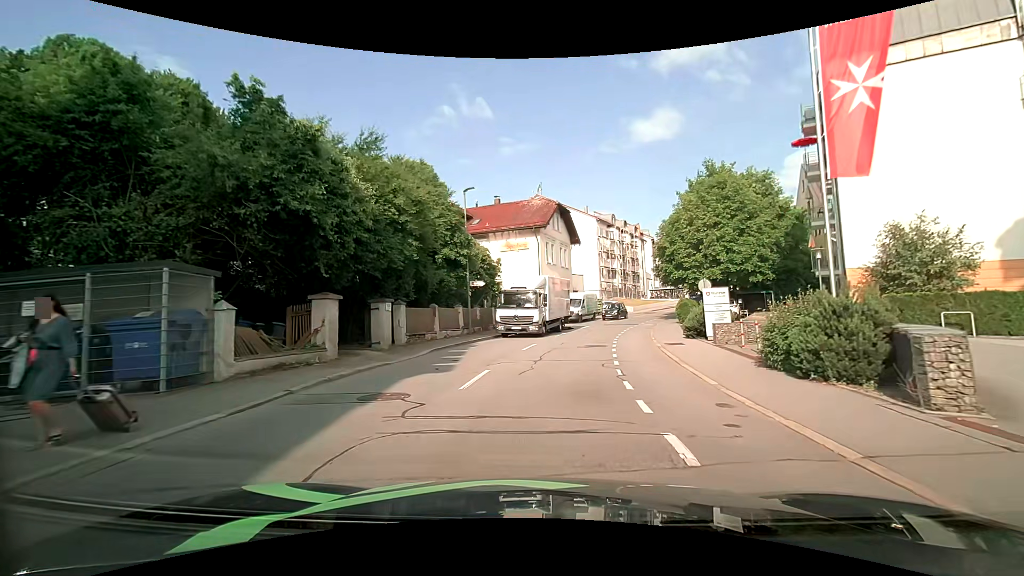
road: tertiary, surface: asphalt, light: Day
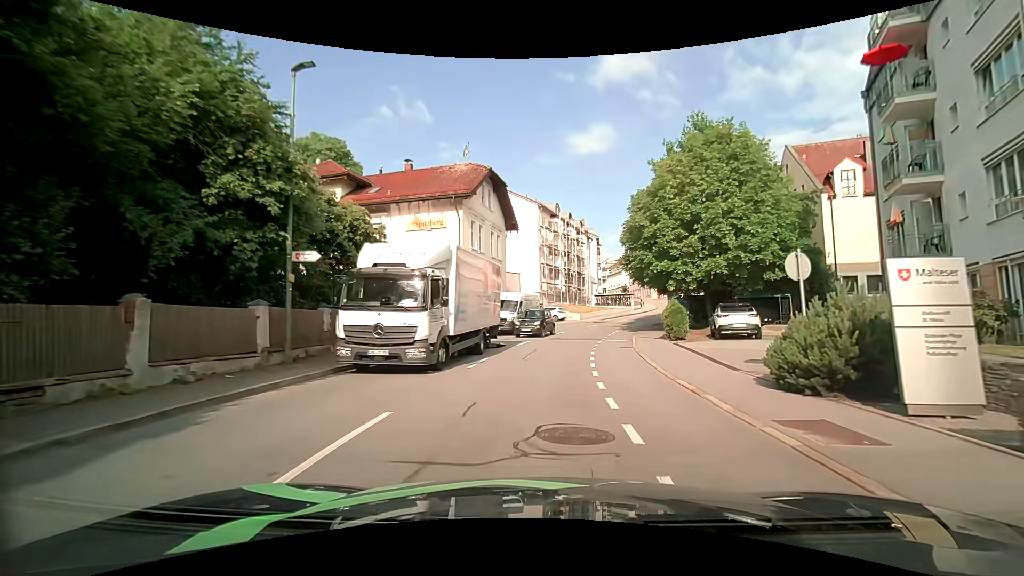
(+0.7, +13.8) m; +7°
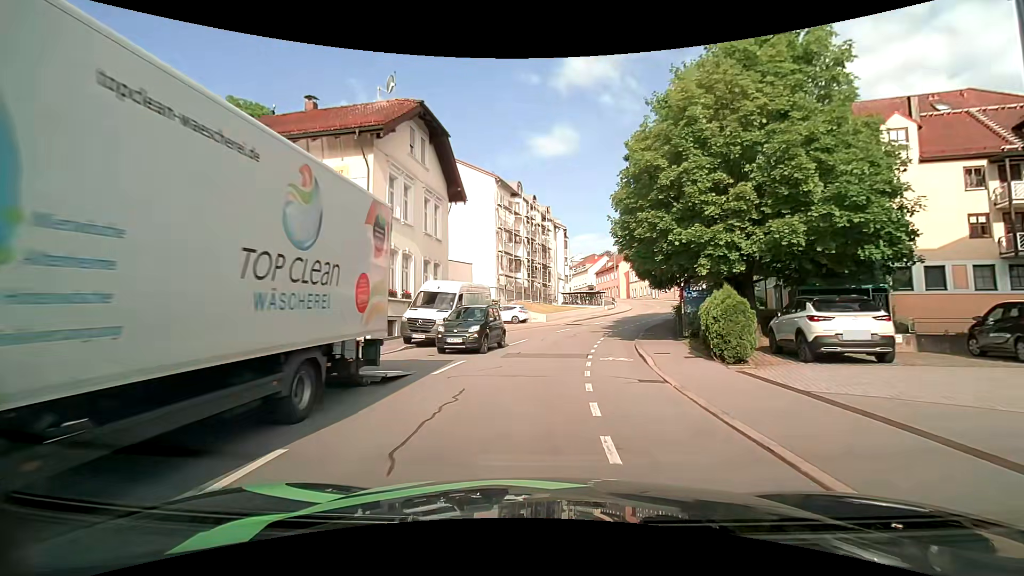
(+0.4, +10.9) m; +5°
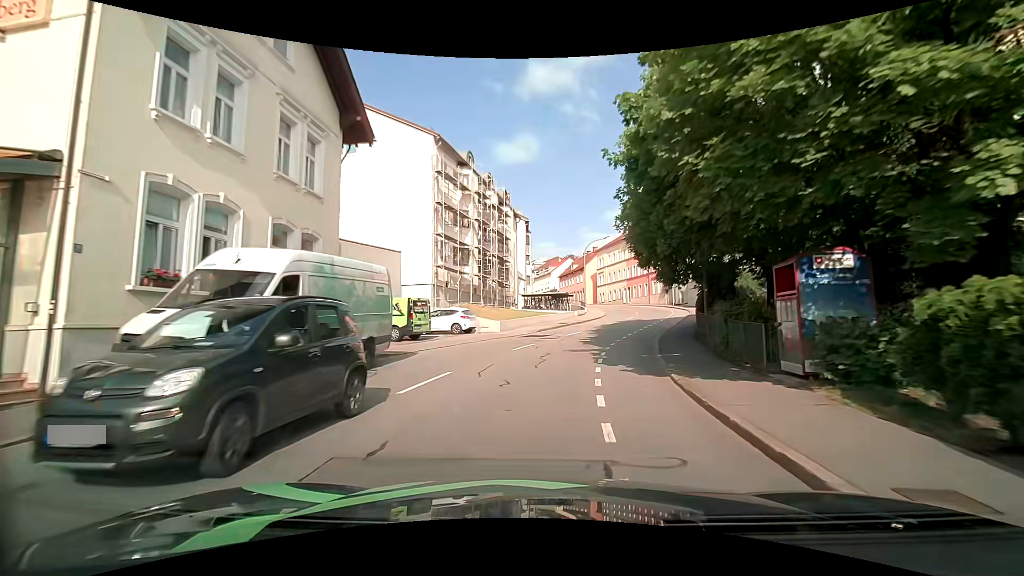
(+0.3, +11.4) m; +4°
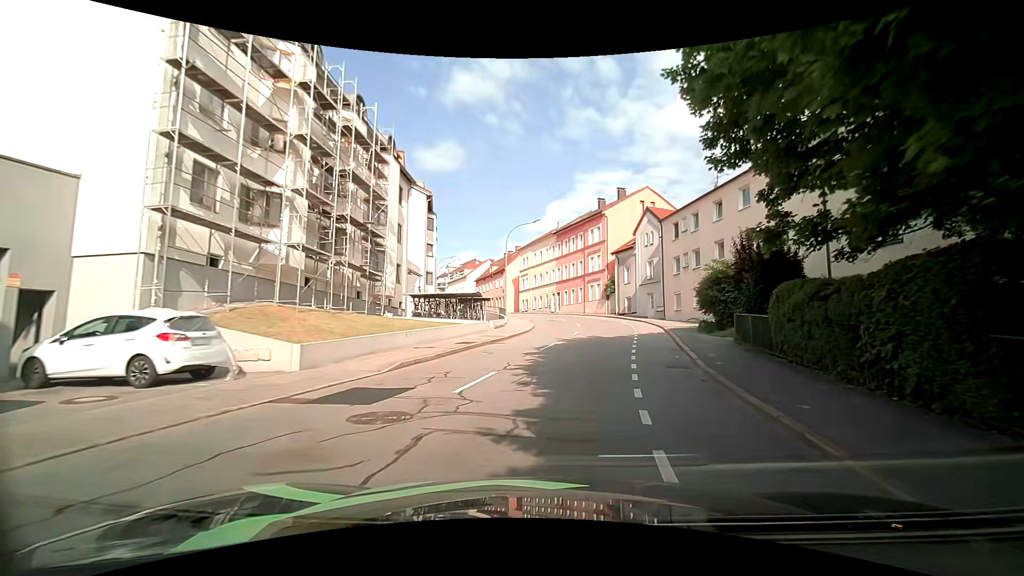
(+1.2, +17.2) m; +8°
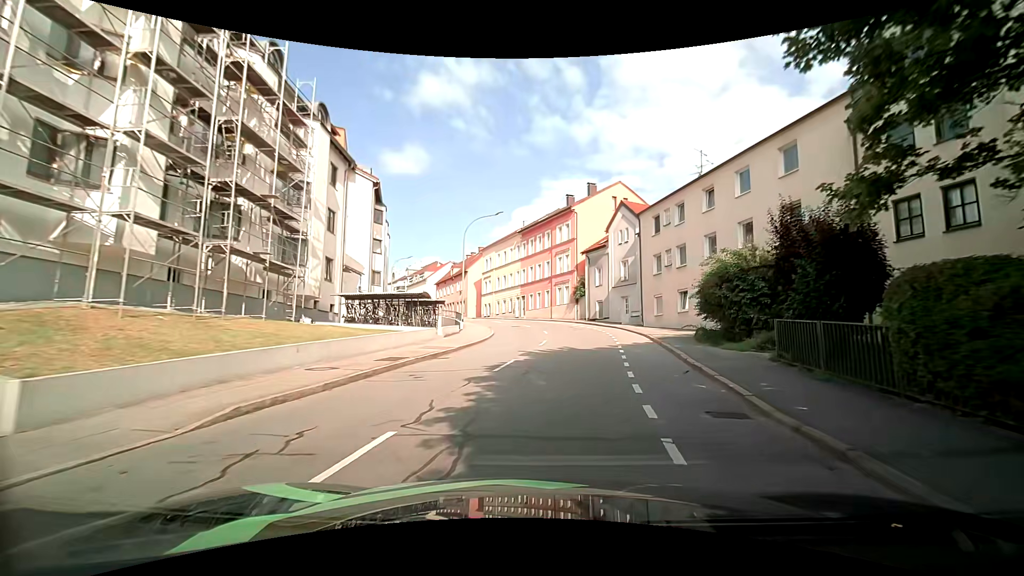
(+0.3, +5.6) m; +5°
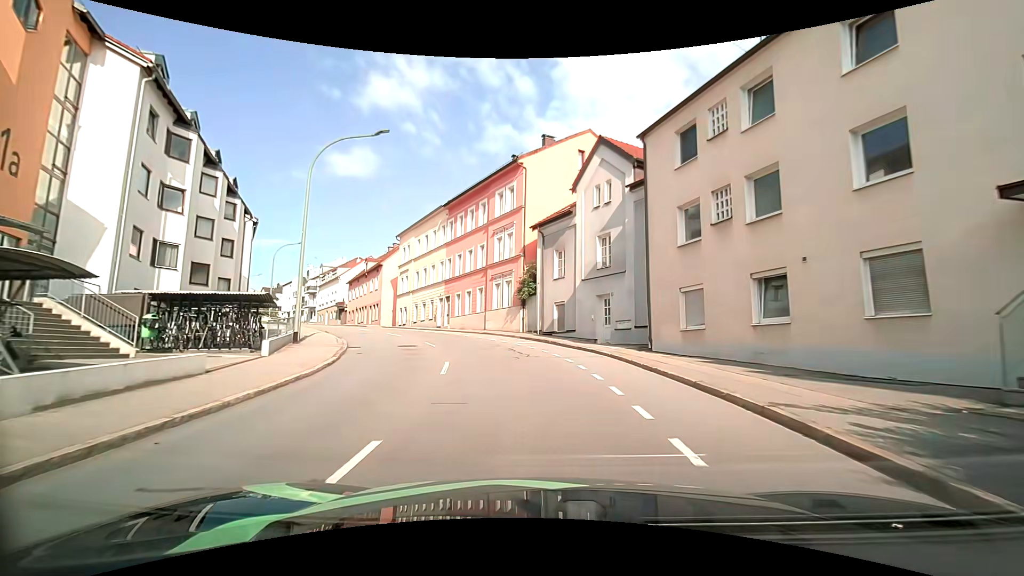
(+1.4, +18.3) m; +7°
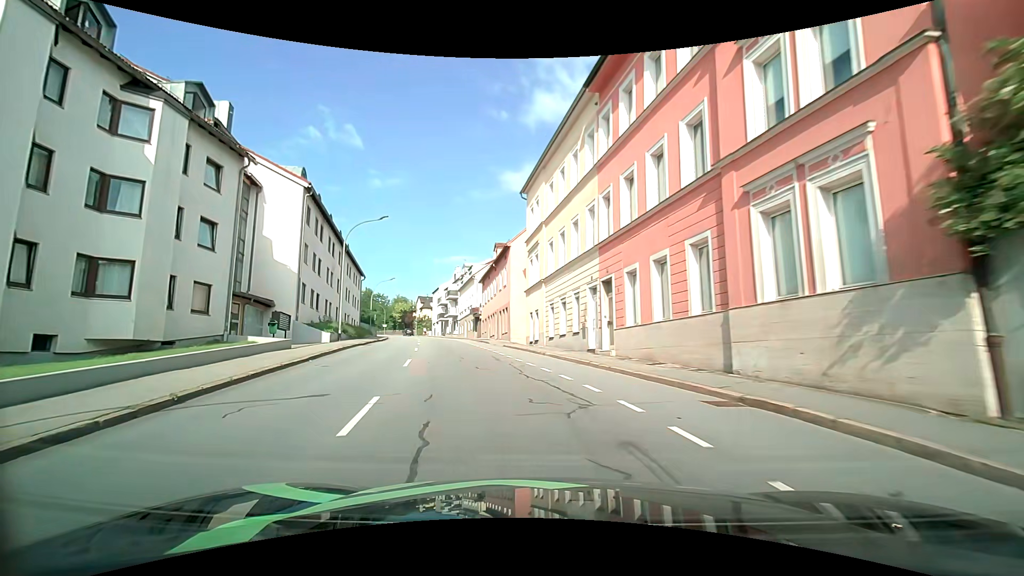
(-3.1, +24.3) m; -19°
(-1, +10) (-3, +20) (-5, +29) (-8, +39) (-10, +49) (-13, +58) (-16, +68) (-19, +77) (-23, +87) (-27, +96) m
